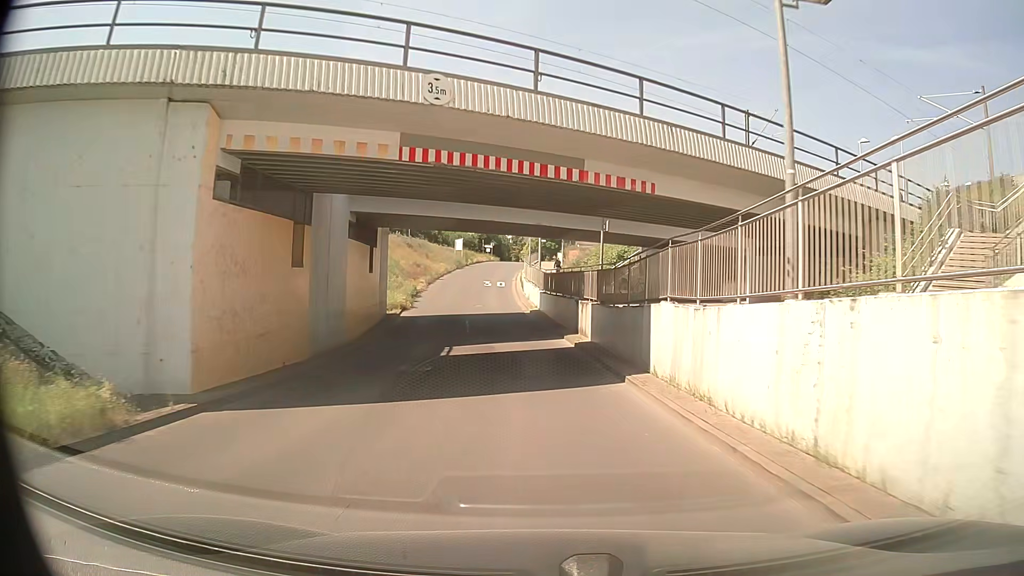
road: unclassified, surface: asphalt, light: Day
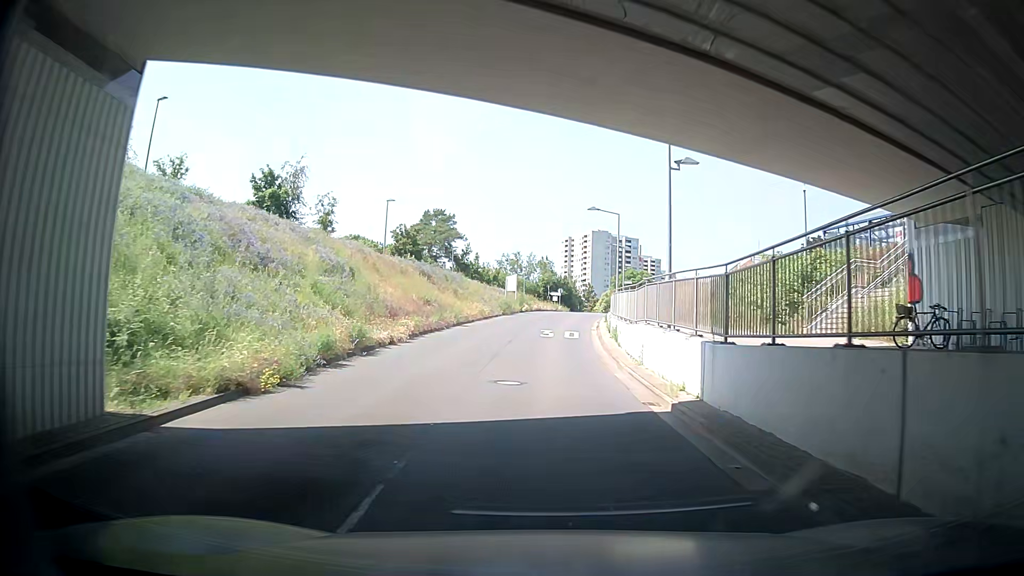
(-1.2, +25.2) m; +4°
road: residential
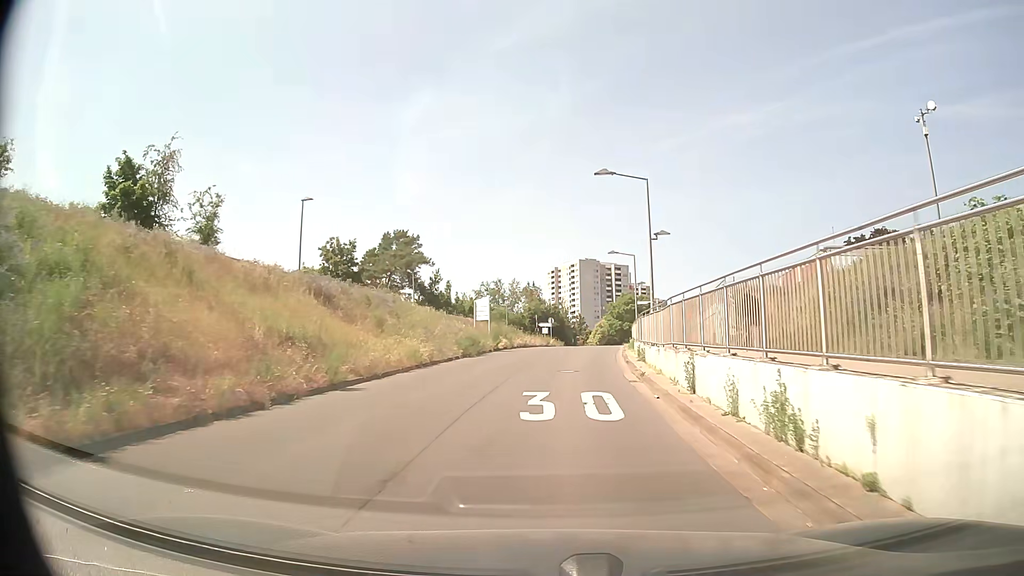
(-2.1, +17.9) m; -9°
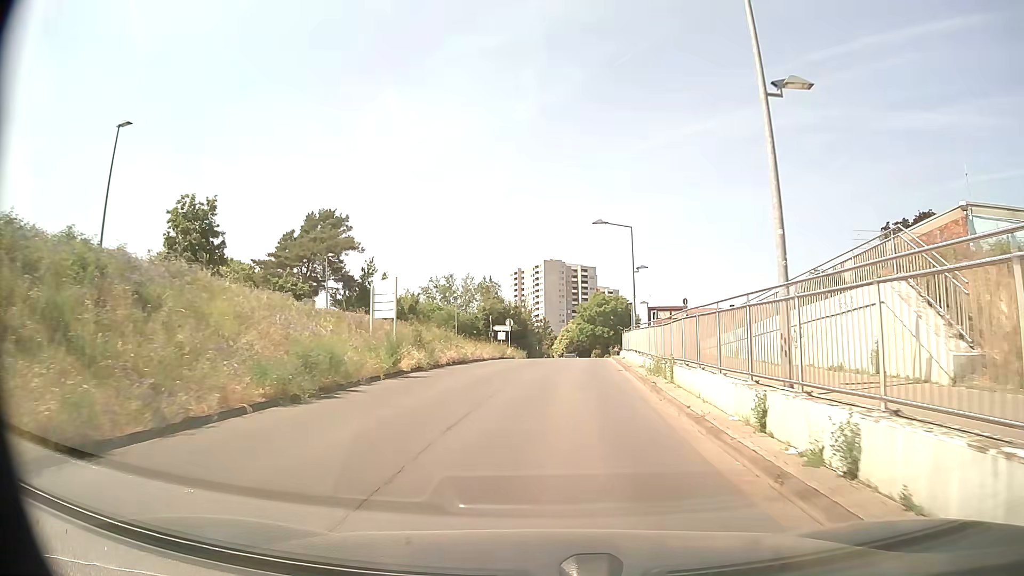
(+0.4, +17.3) m; +3°
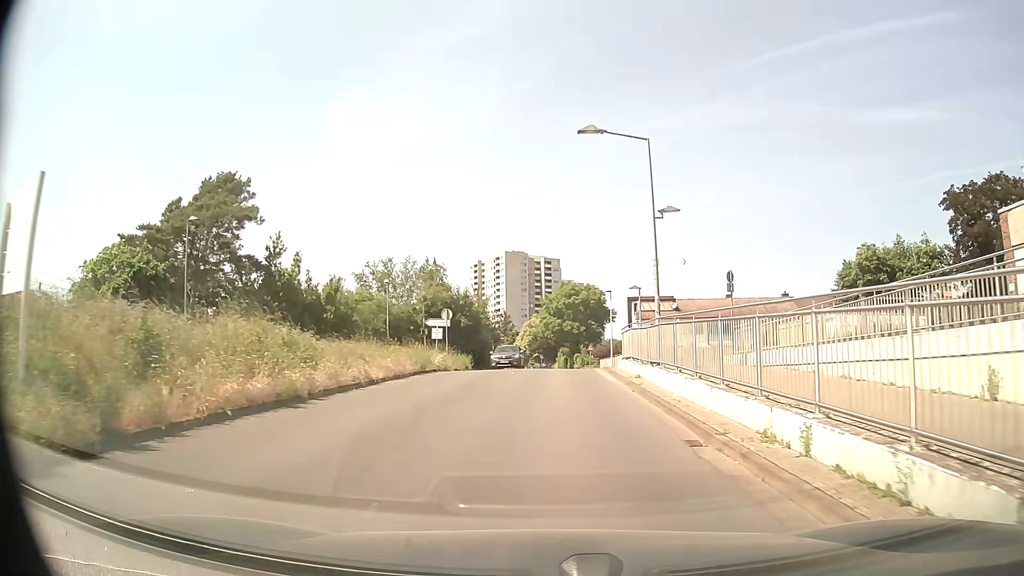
(+0.5, +16.5) m; +3°
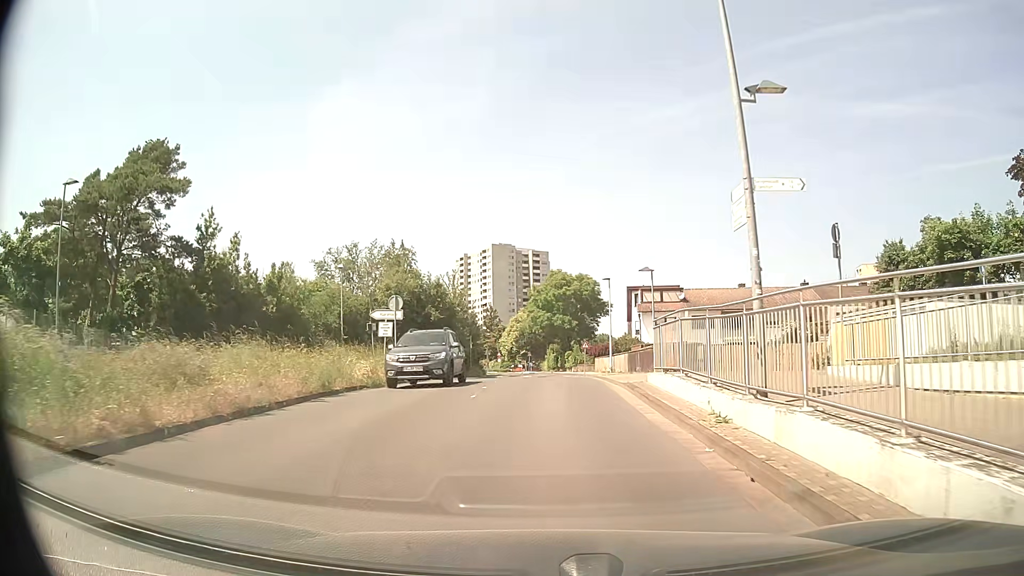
(+0.1, +9.9) m; +1°
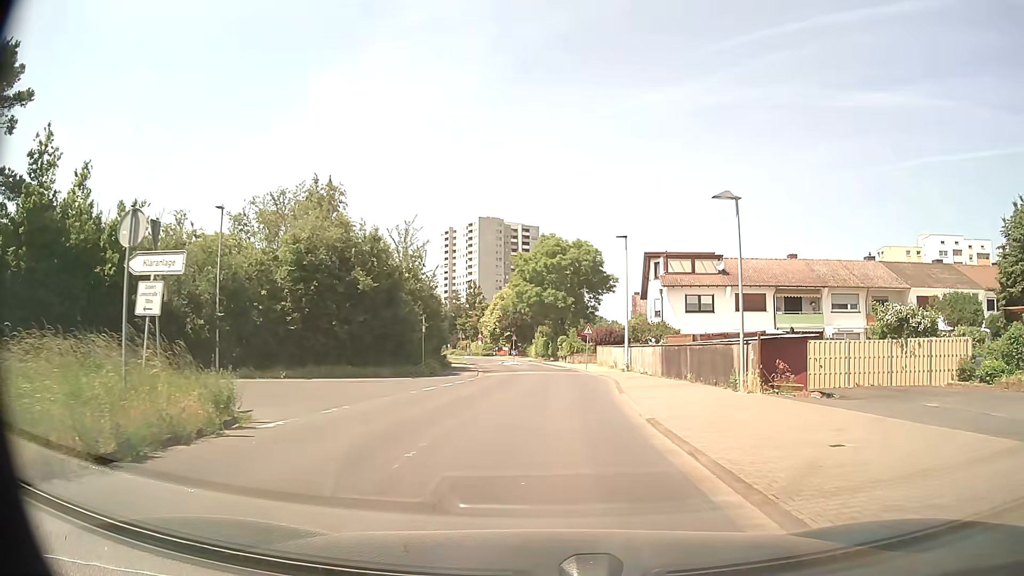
(+0.2, +17.4) m; +2°
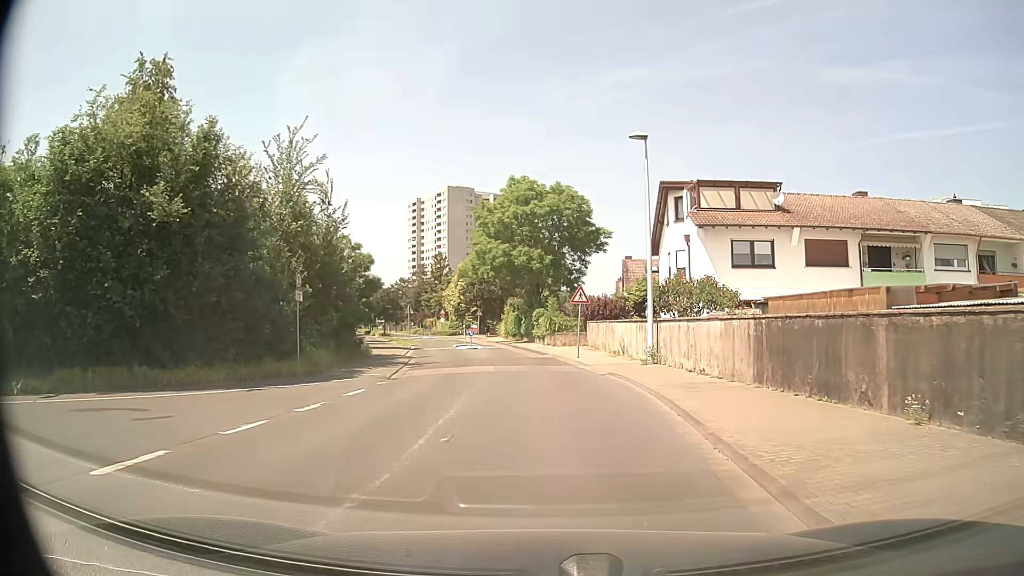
(+0.2, +16.6) m; +2°
(0, +10) (0, +20) (-1, +30) (-2, +40) (-4, +50) (-6, +59) (-8, +69) (-11, +79) (-13, +89) (-16, +98) m
